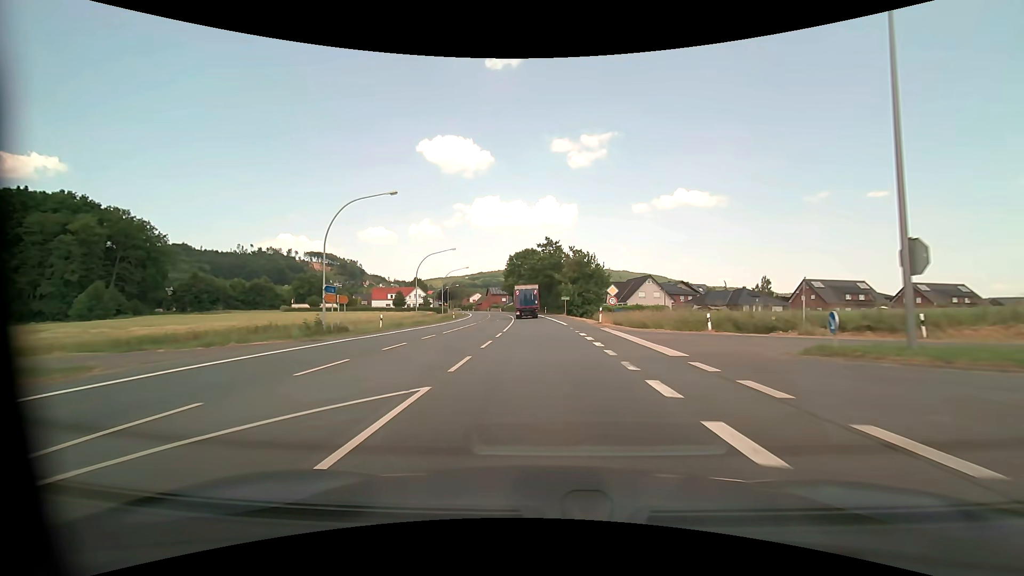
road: primary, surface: asphalt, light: Day
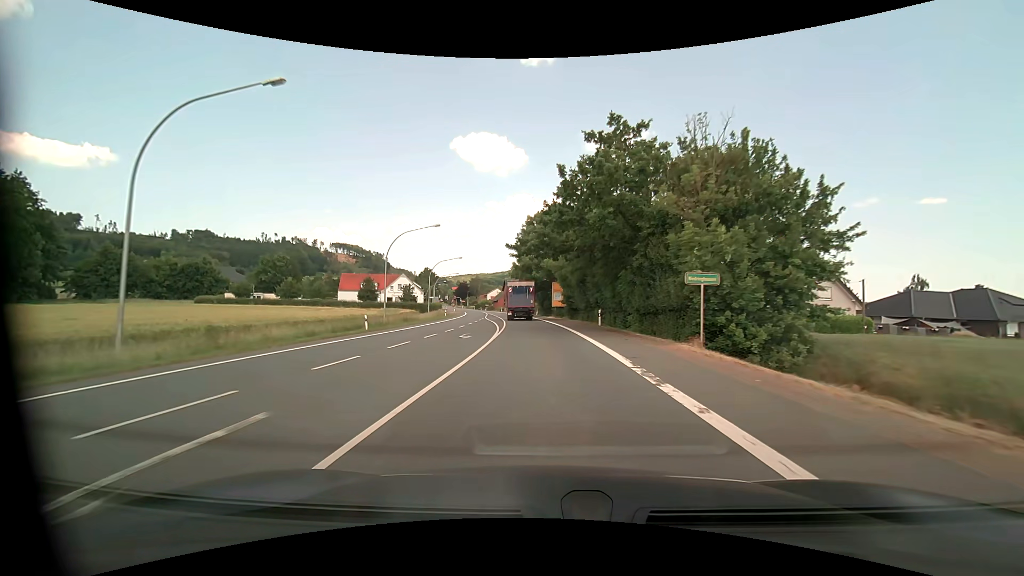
(-1.2, +51.7) m; -3°
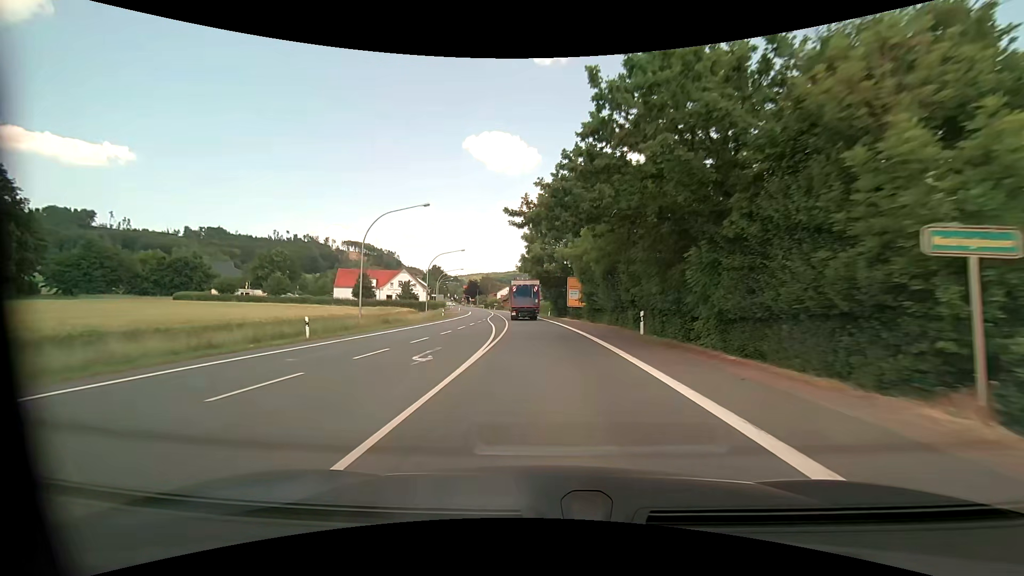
(-0.1, +10.2) m; -1°
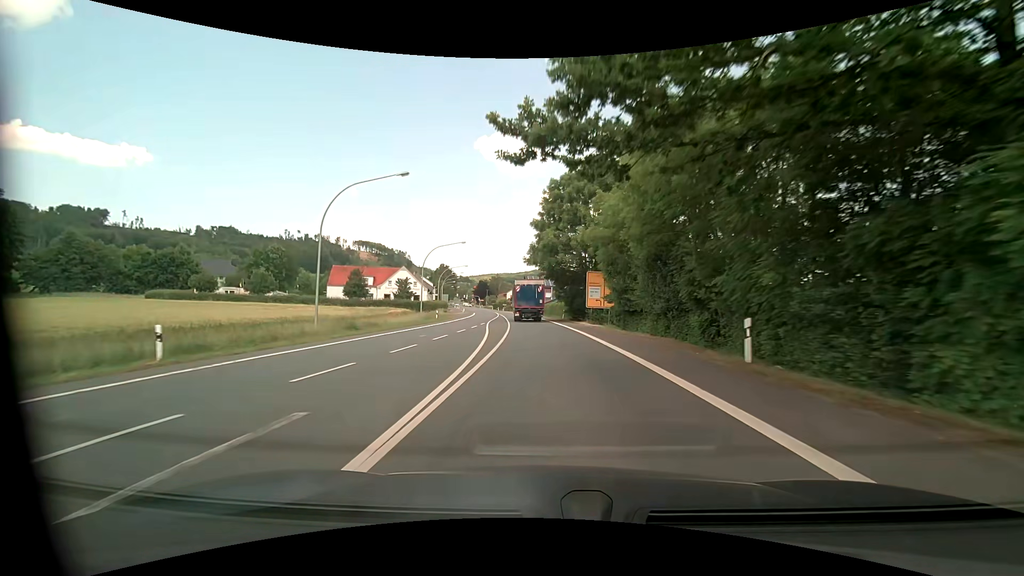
(-0.1, +10.1) m; -1°
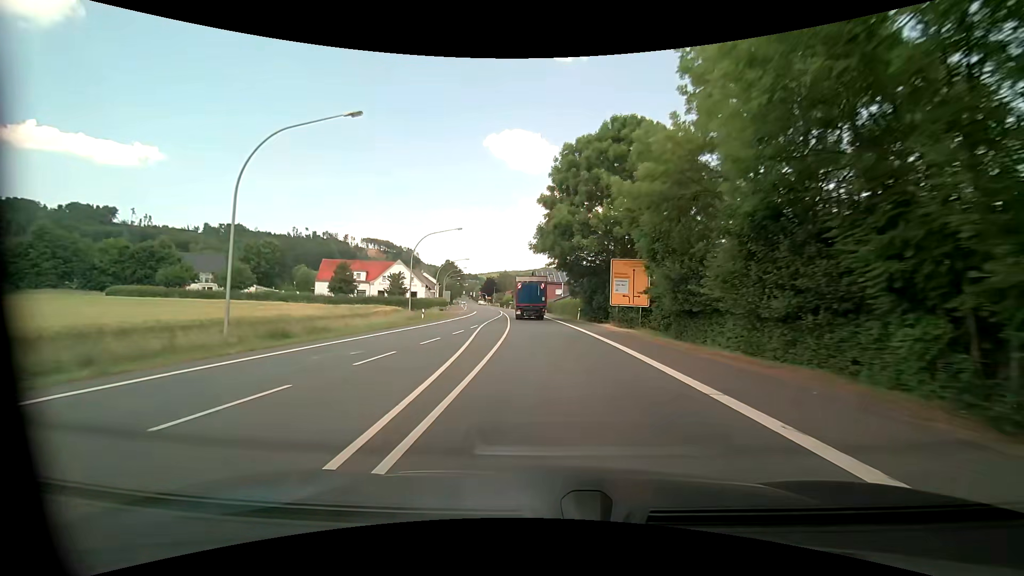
(-0.1, +9.9) m; -1°
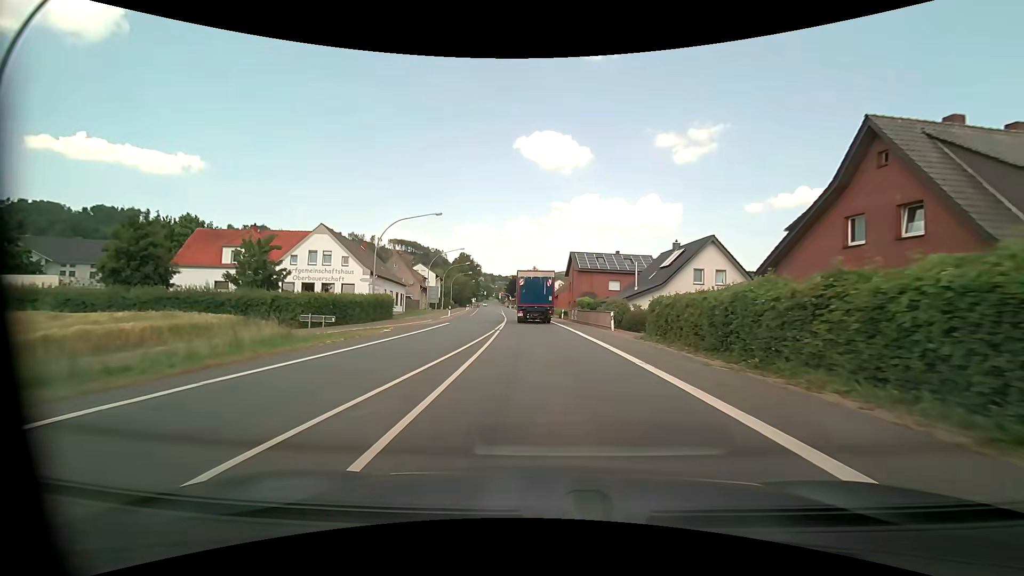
(-1.5, +45.3) m; -4°
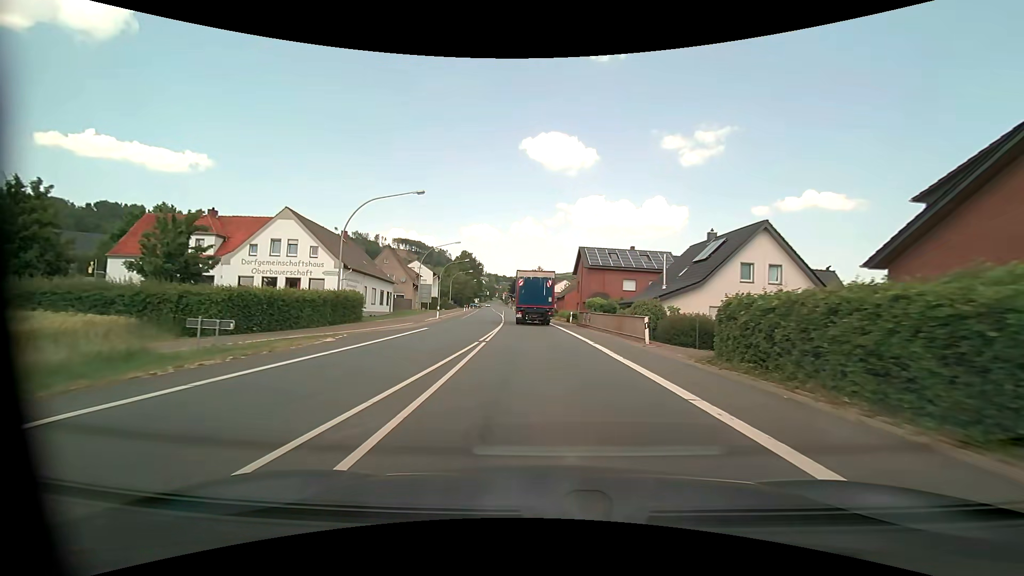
(0.0, +8.2) m; -1°
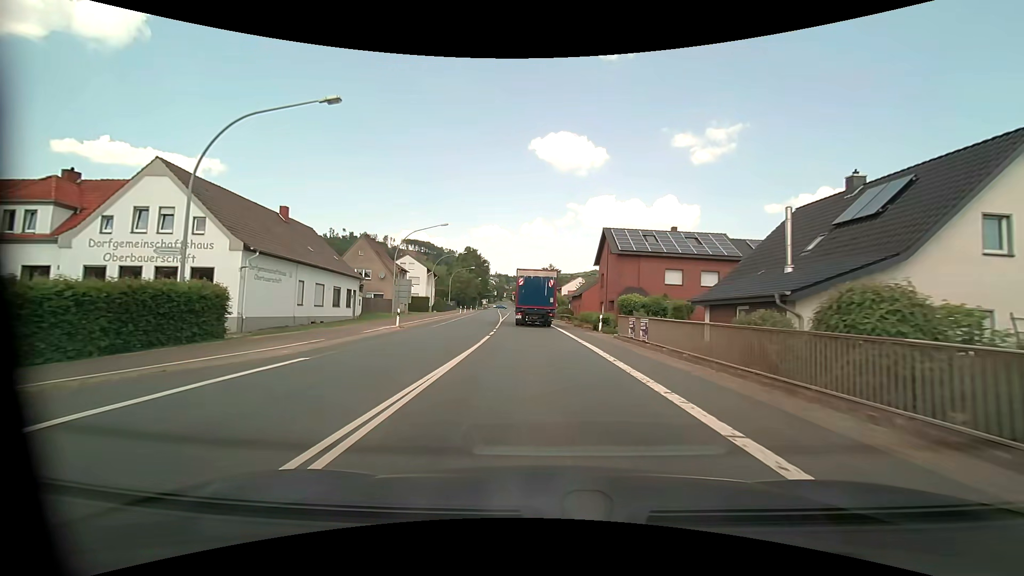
(-0.1, +16.0) m; -1°
(0, +10) (0, +20) (-1, +30) (-1, +40) (-2, +50) (-2, +60) (-3, +70) (-4, +80) (-5, +90) (-5, +100) m
